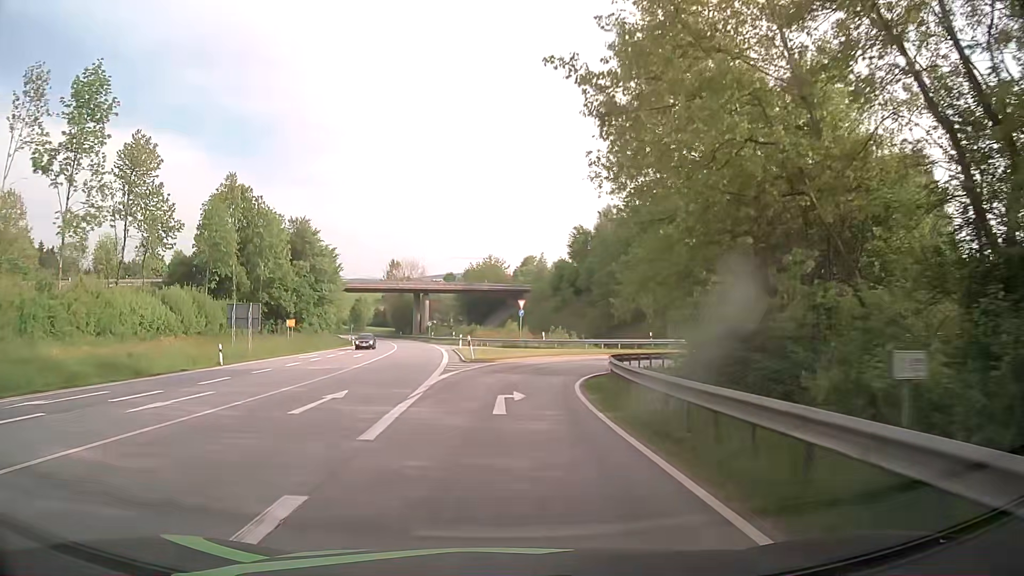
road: primary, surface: asphalt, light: Day
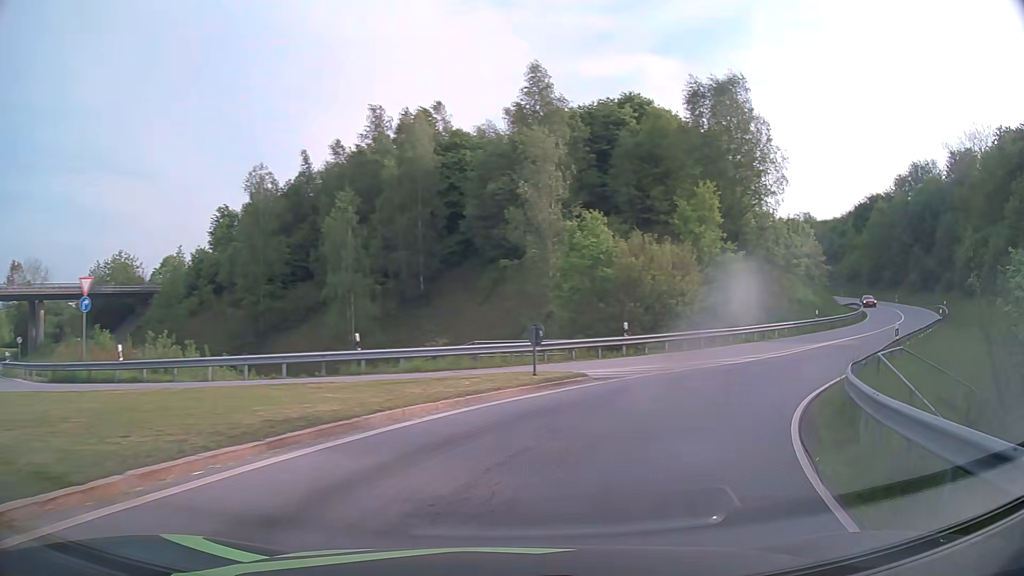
(+3.6, +30.6) m; +29°
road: primary_link
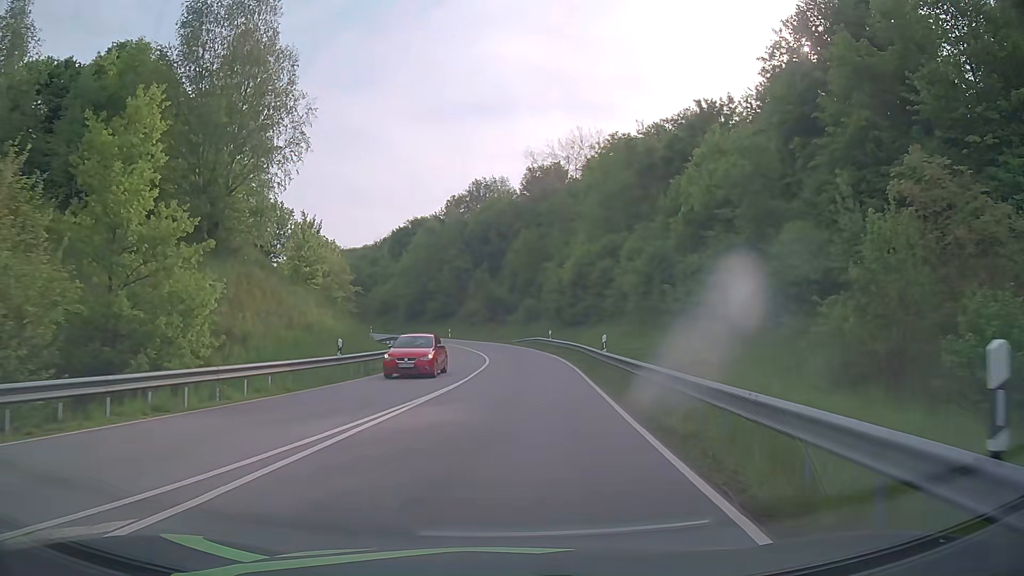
(+8.4, +20.2) m; +40°
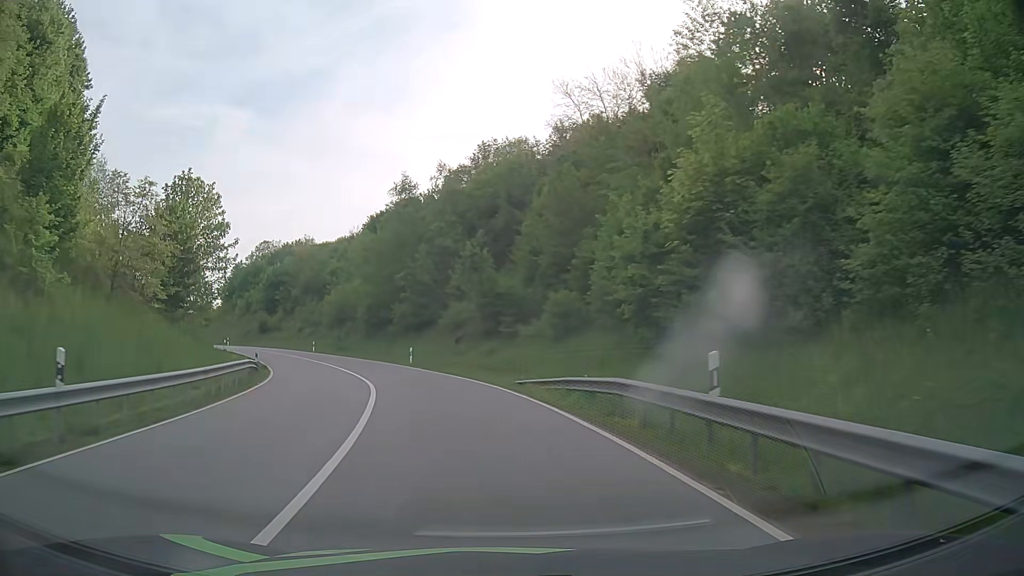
(+1.1, +35.2) m; -1°
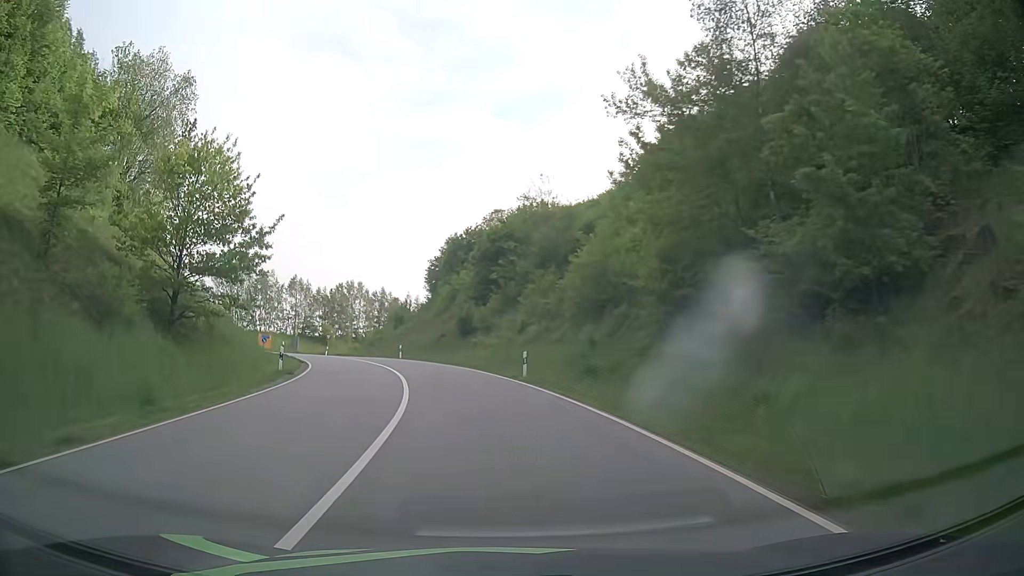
(-8.1, +38.9) m; -24°
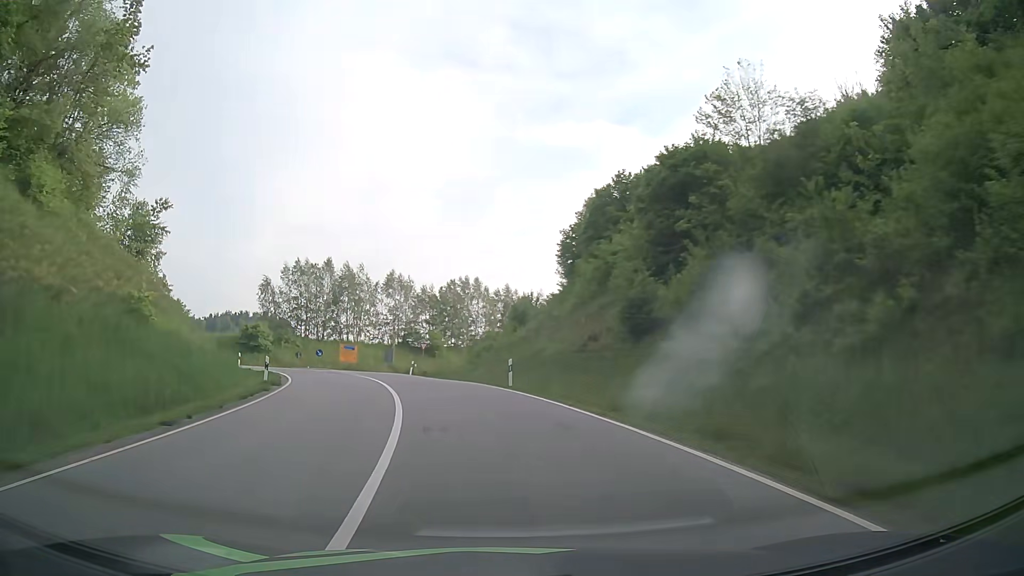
(-2.5, +25.0) m; -11°
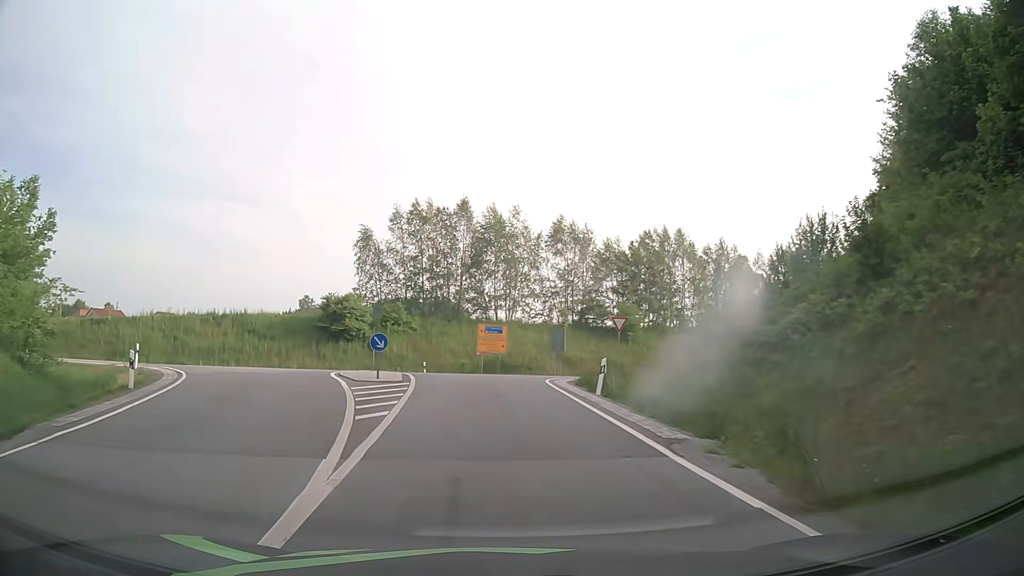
(-4.0, +29.6) m; -15°
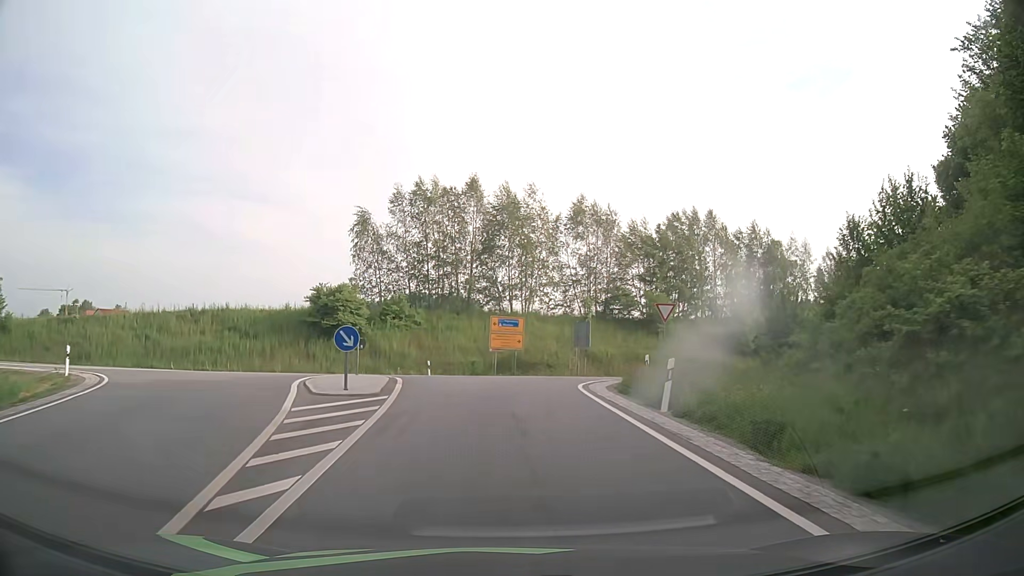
(-0.1, +6.4) m; -1°
